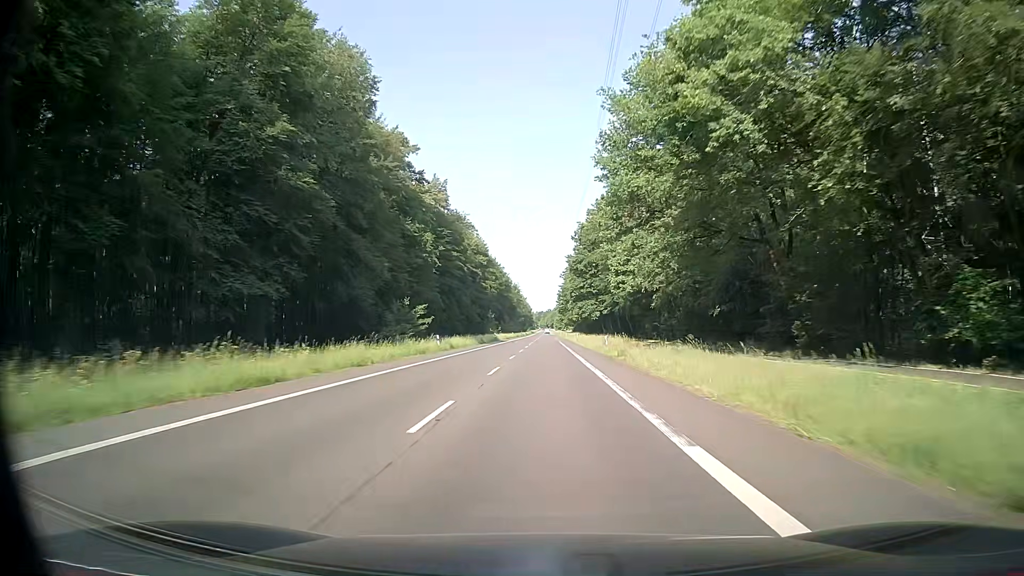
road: secondary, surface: asphalt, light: Day
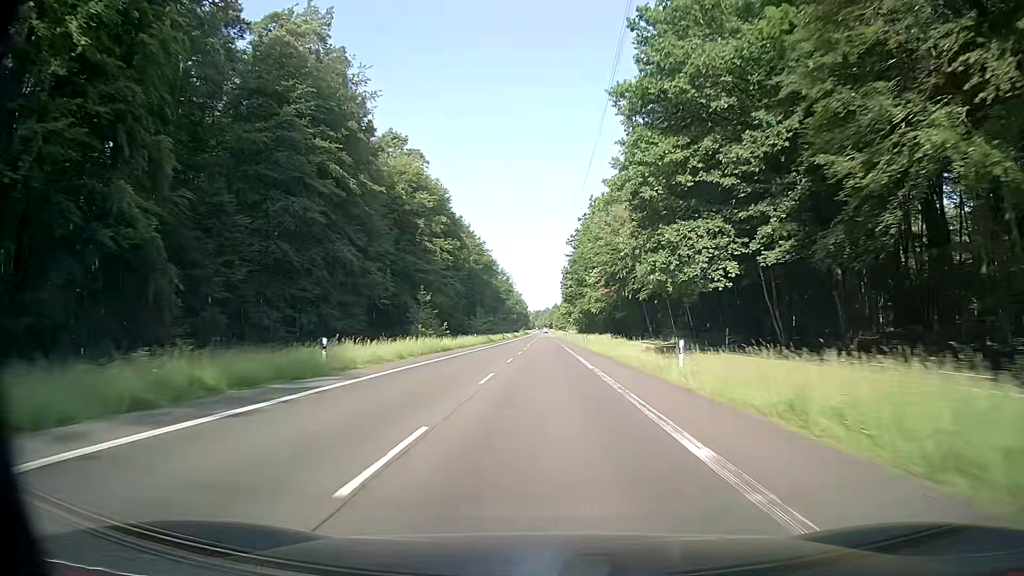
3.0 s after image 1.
(-0.2, +75.7) m; 0°
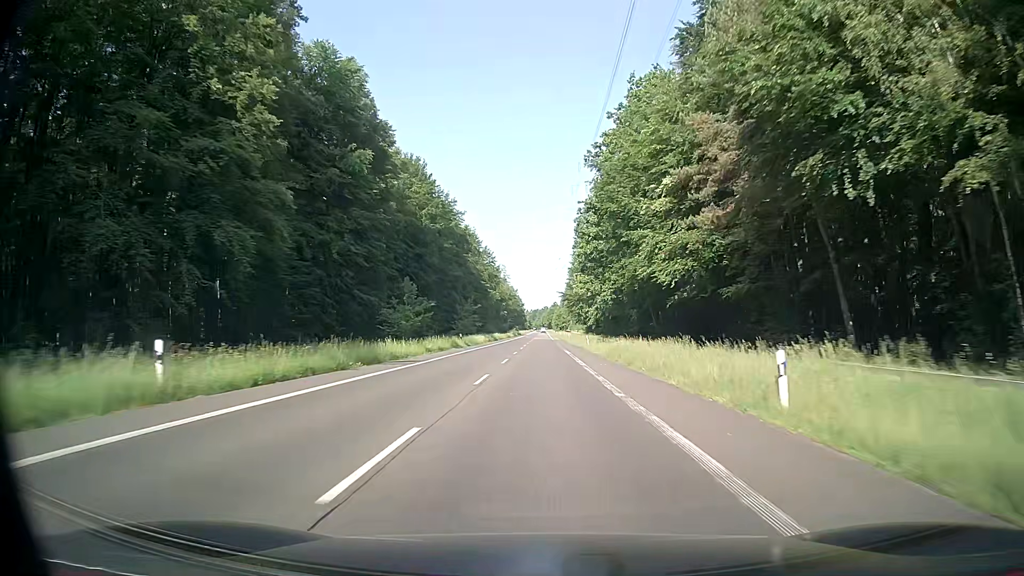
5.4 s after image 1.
(-0.1, +60.4) m; 0°
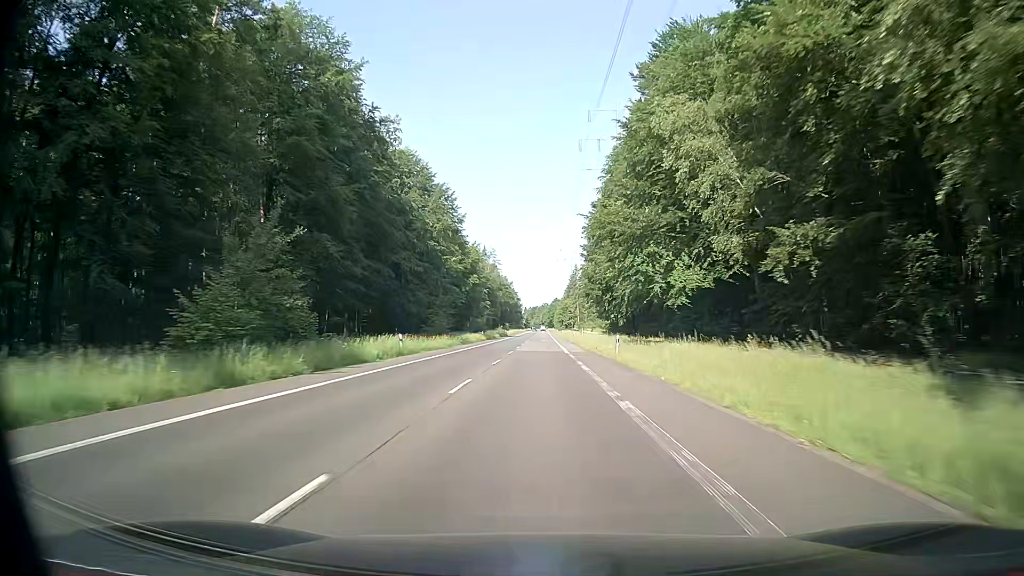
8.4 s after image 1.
(+0.3, +75.2) m; +1°
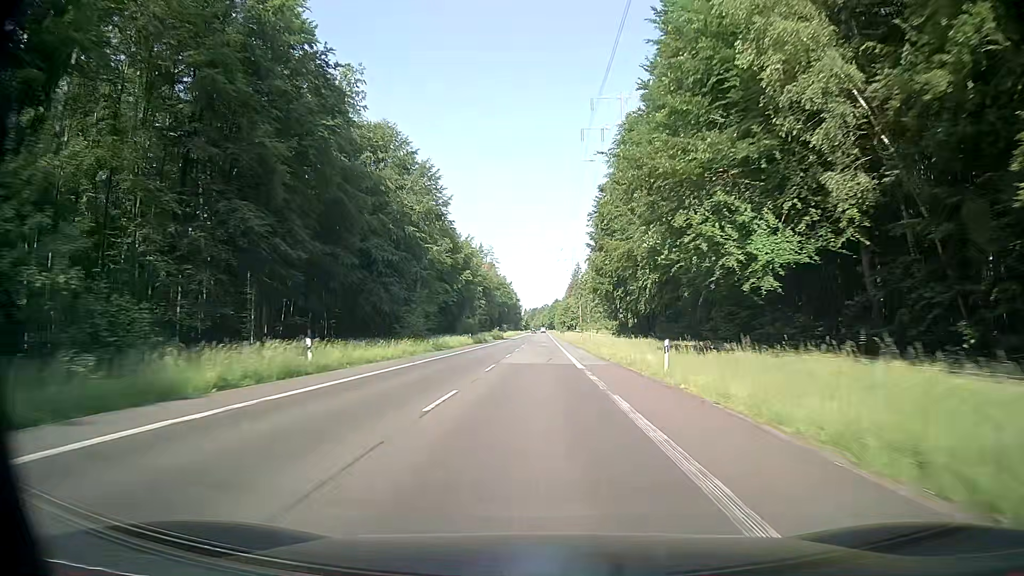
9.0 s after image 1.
(-0.1, +15.0) m; -1°
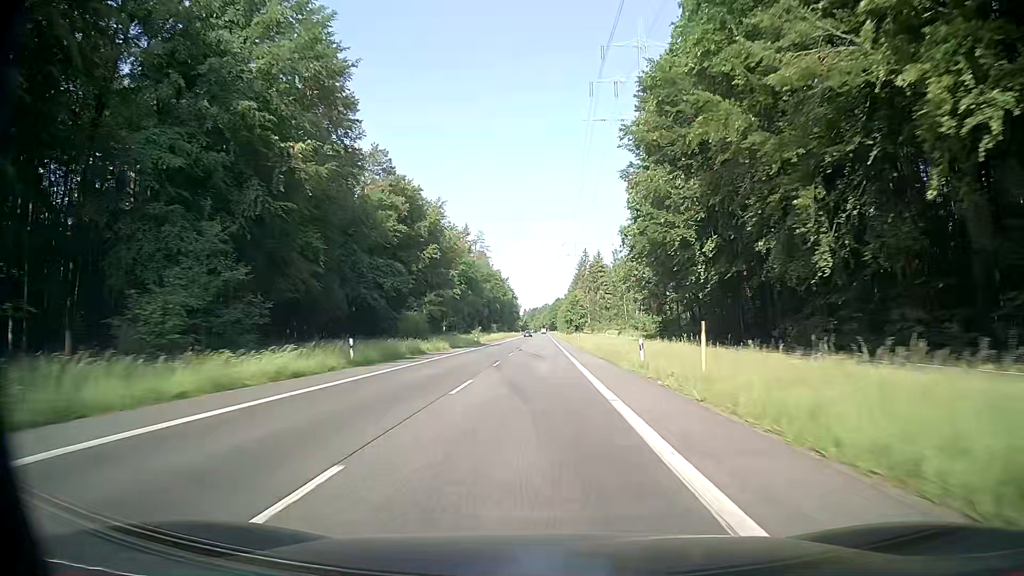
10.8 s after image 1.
(+0.1, +44.8) m; 0°
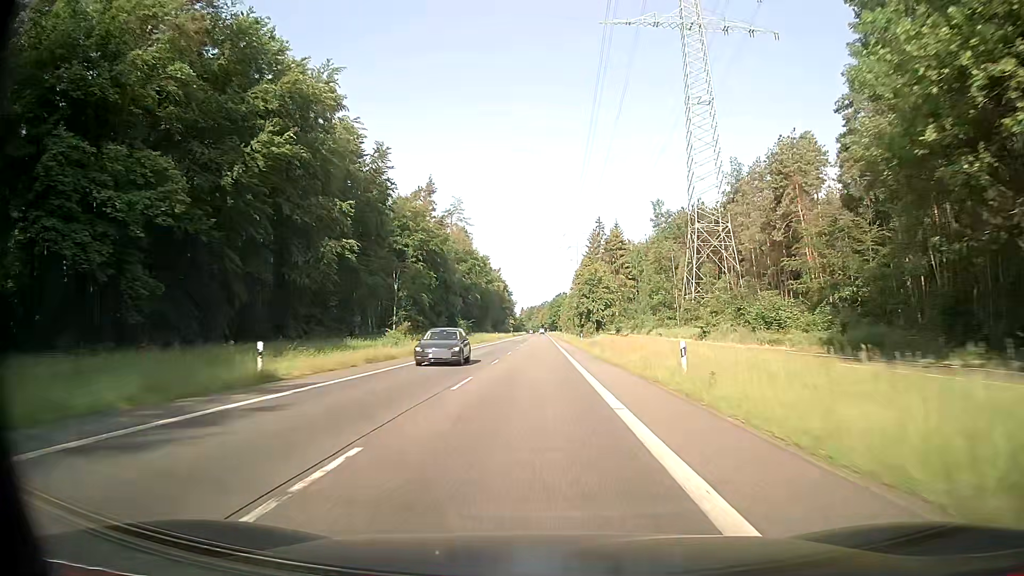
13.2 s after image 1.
(-0.1, +59.2) m; 0°
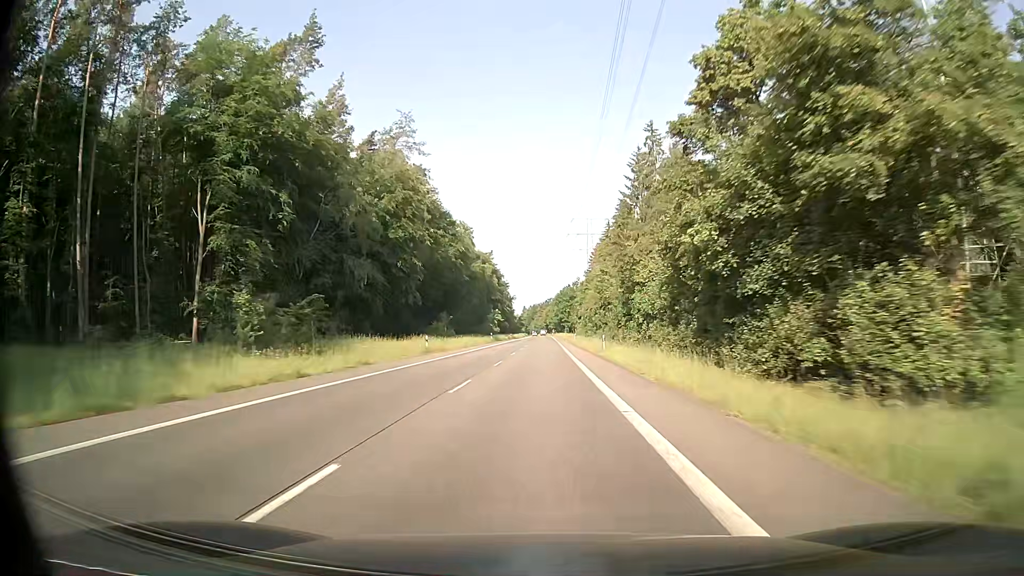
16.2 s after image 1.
(0.0, +73.1) m; 0°
(0, +10) (0, +20) (0, +30) (0, +40) (0, +50) (0, +60) (0, +70) (0, +80) (0, +90) (0, +100) m
